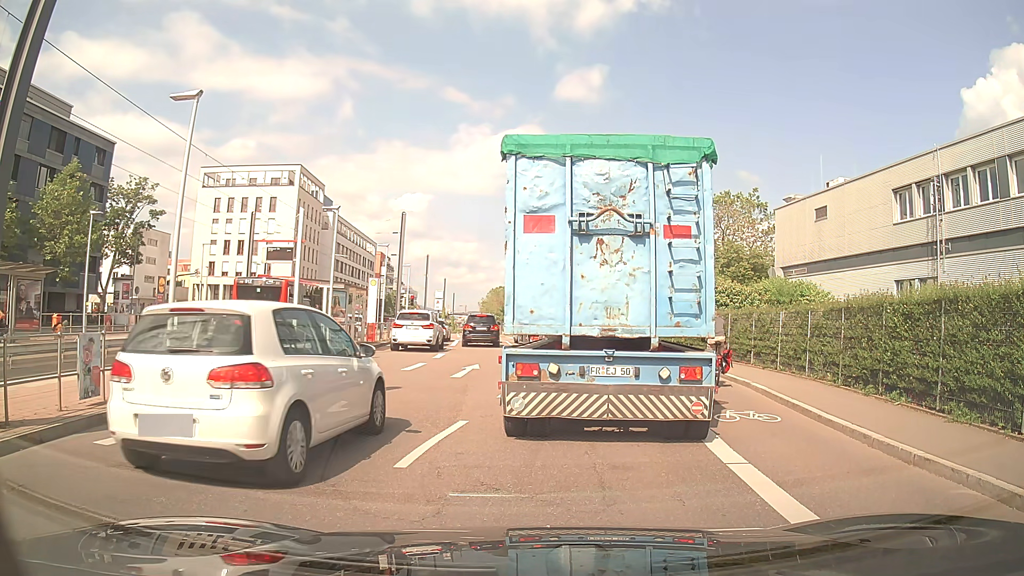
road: secondary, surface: asphalt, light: Day
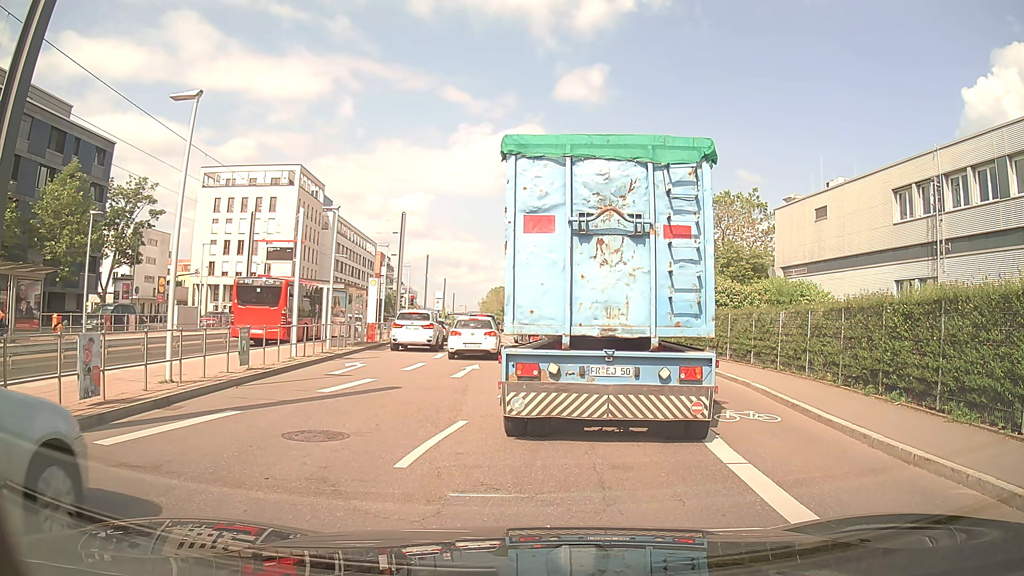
(0.0, 0.0) m; 0°
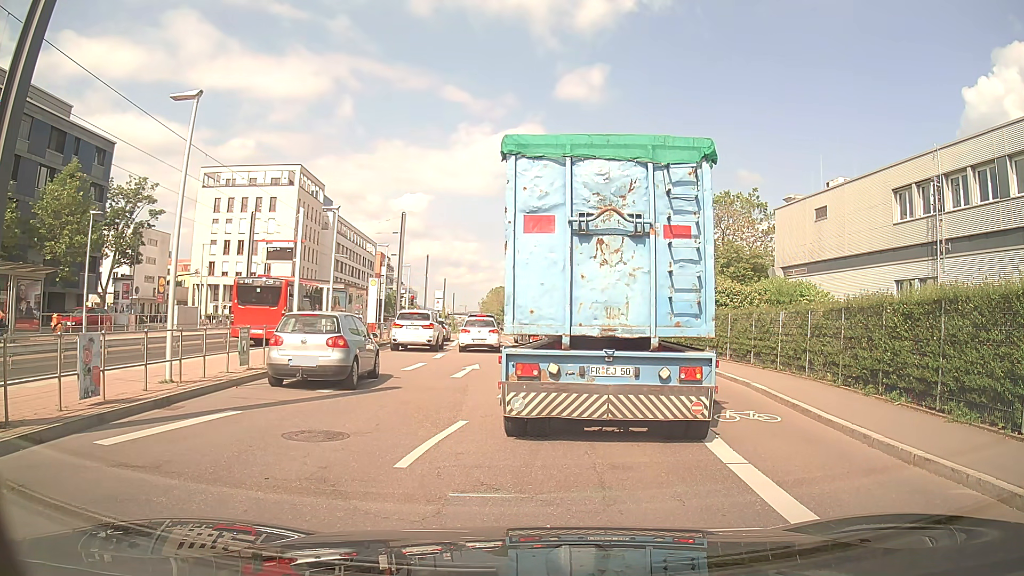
(0.0, 0.0) m; 0°
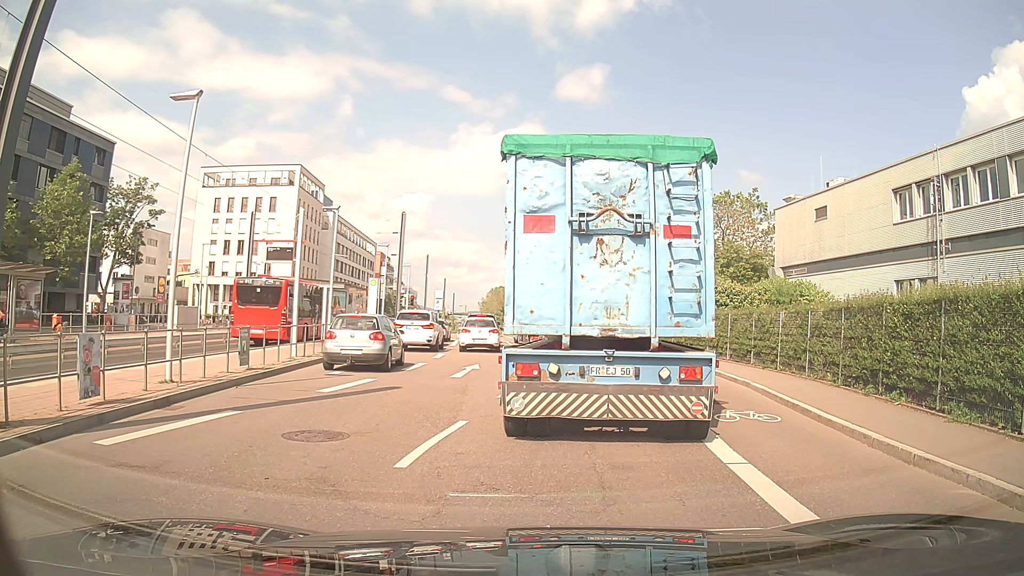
(0.0, 0.0) m; 0°
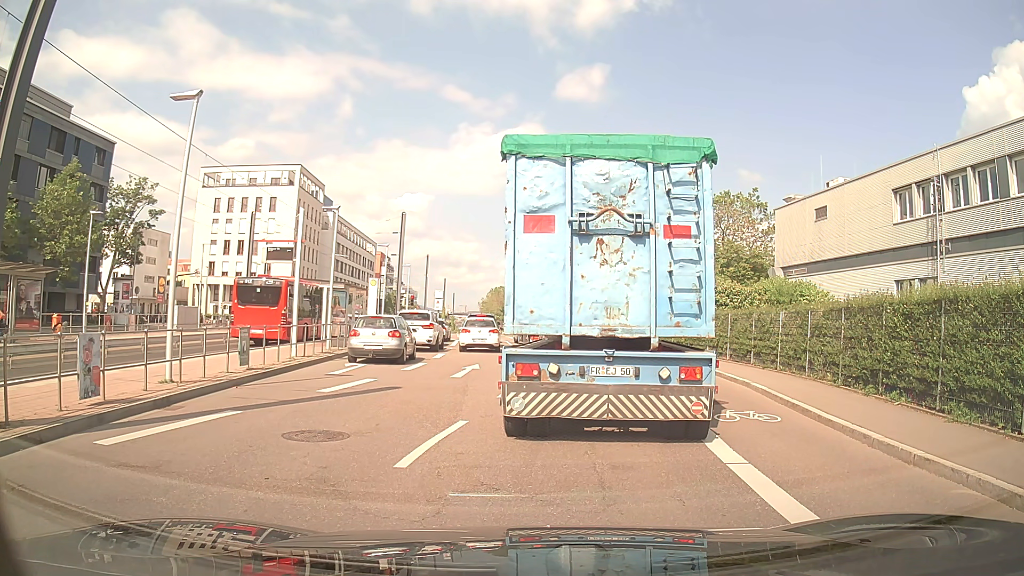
(0.0, 0.0) m; 0°
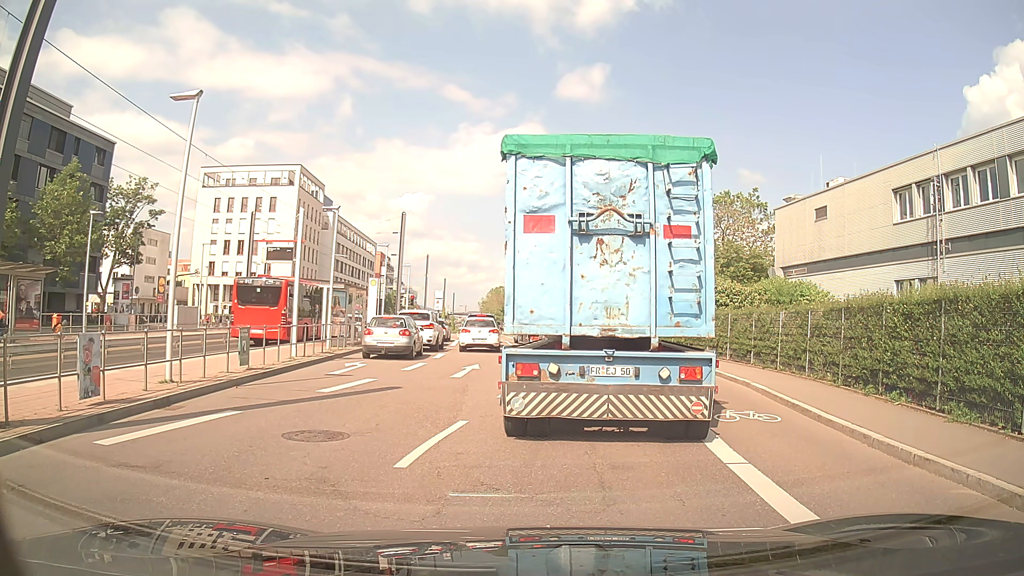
(0.0, 0.0) m; 0°
